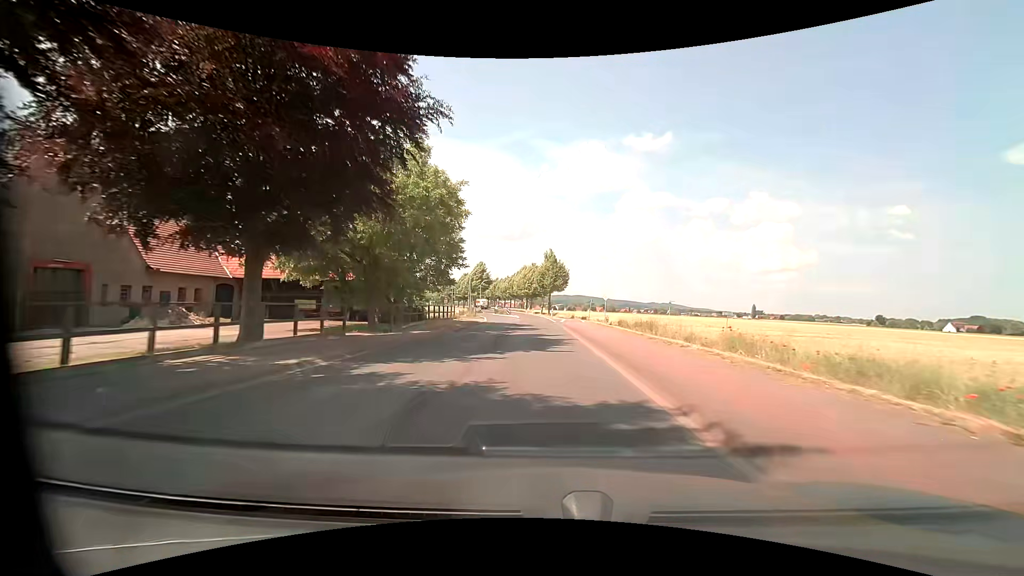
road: primary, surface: asphalt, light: Day
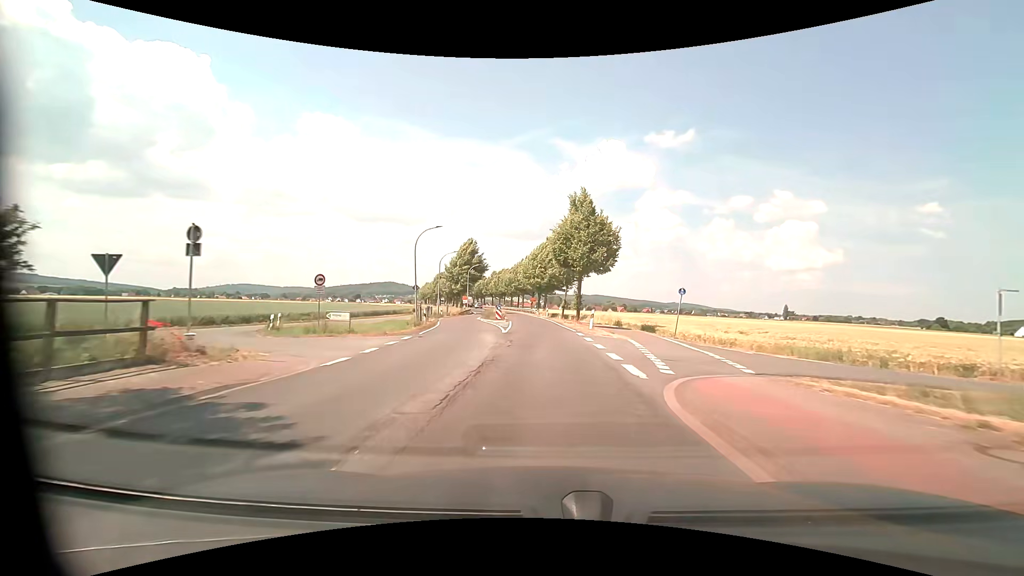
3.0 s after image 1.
(-0.5, +39.5) m; -2°
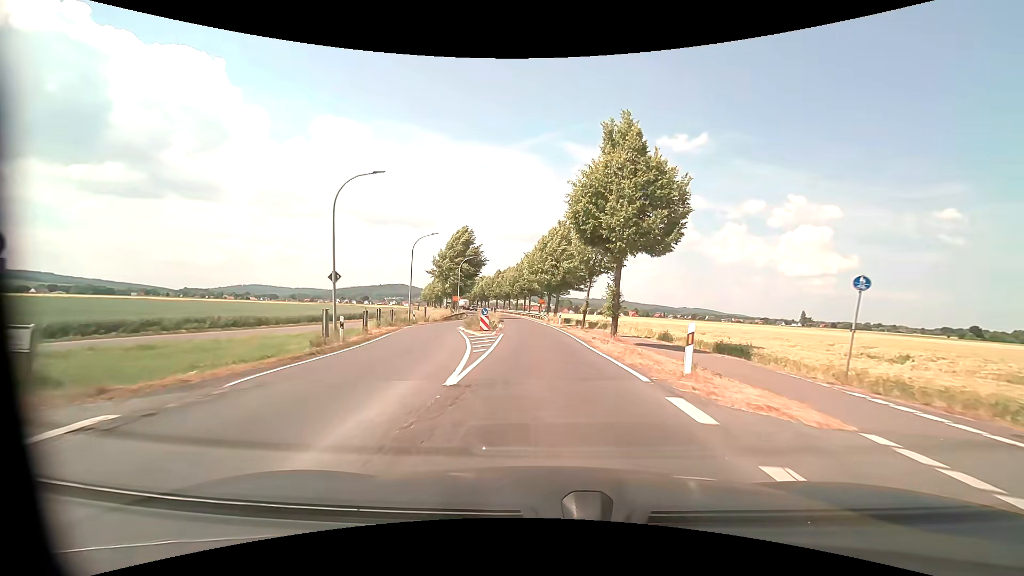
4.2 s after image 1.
(-0.1, +15.8) m; -1°
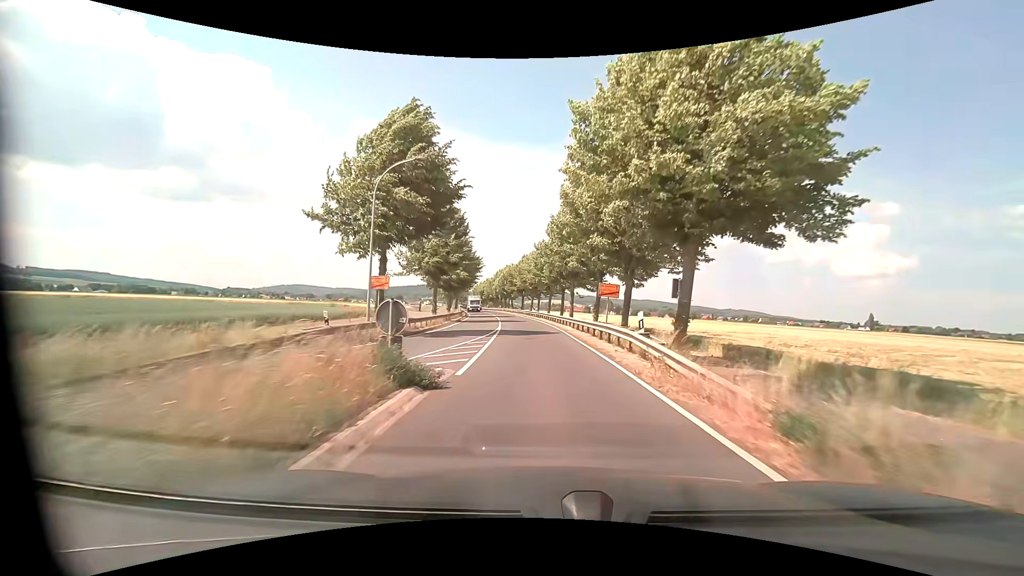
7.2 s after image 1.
(-1.3, +39.5) m; -4°
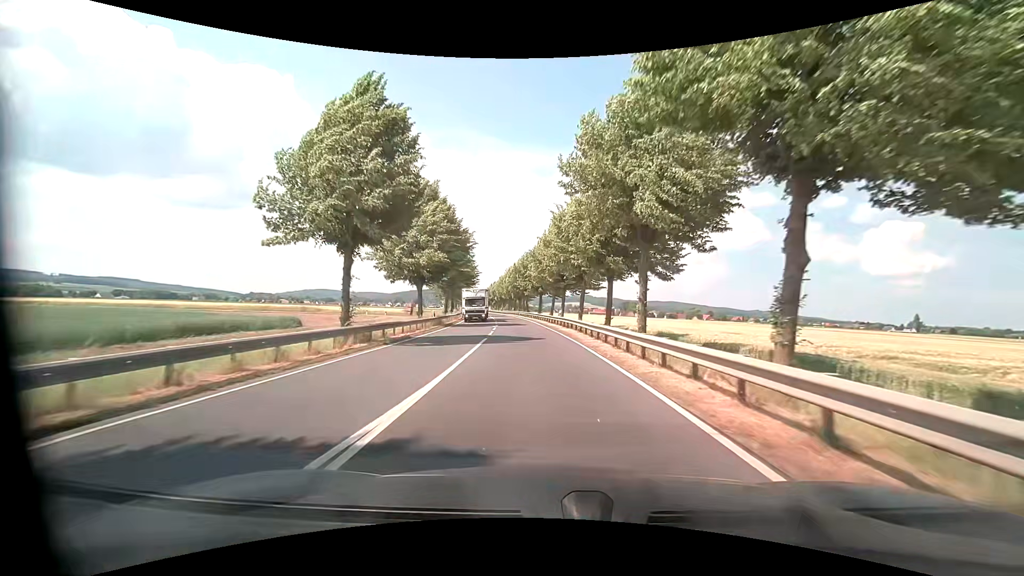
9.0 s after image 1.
(-0.5, +24.4) m; -3°
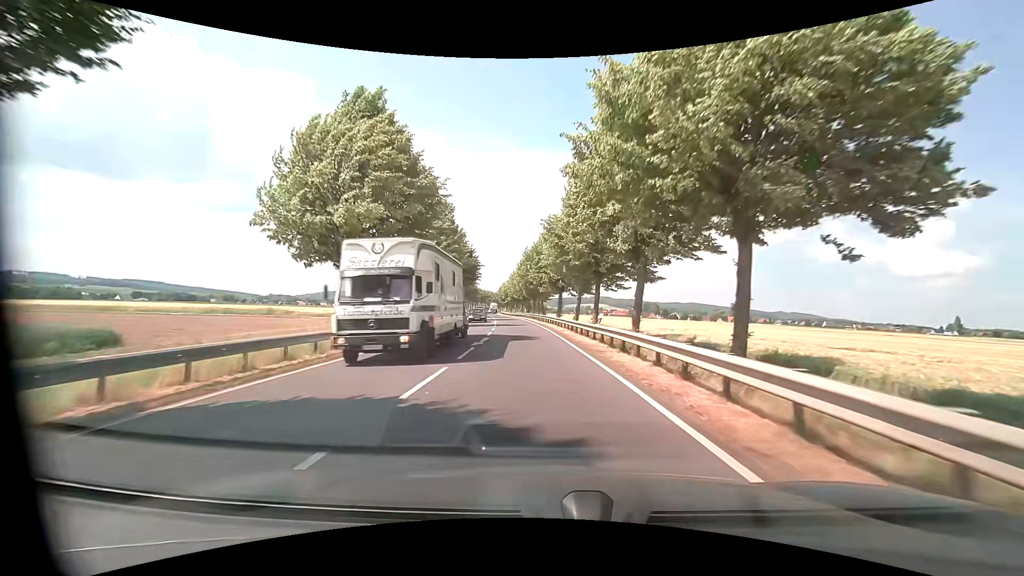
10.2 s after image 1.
(-0.2, +17.9) m; -2°
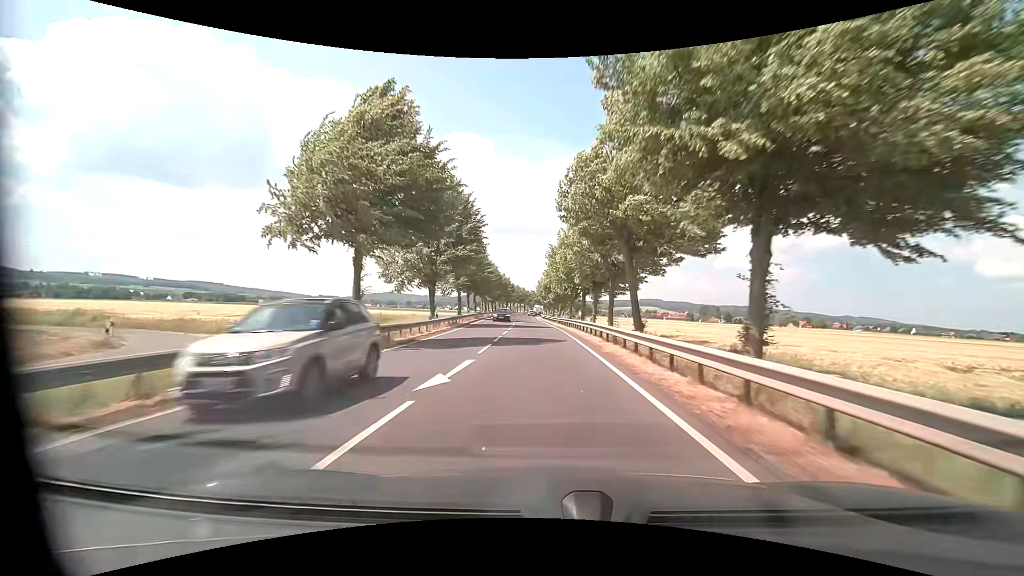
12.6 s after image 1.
(-1.7, +40.7) m; -5°
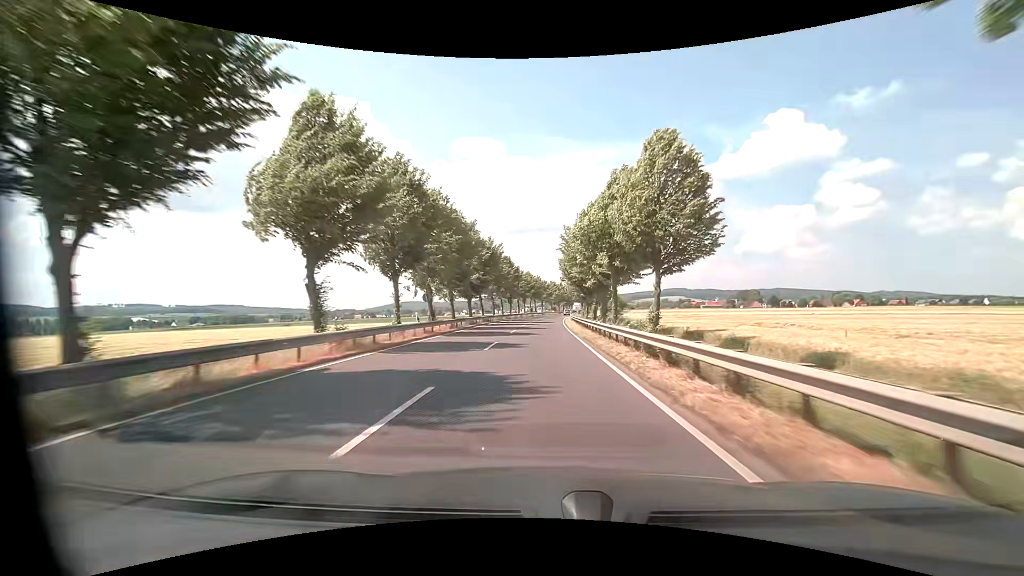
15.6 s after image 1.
(-1.9, +59.9) m; -3°
(0, +10) (0, +20) (0, +30) (0, +40) (0, +50) (+1, +60) (+1, +70) (+2, +80) (+2, +90) (+3, +100) m
